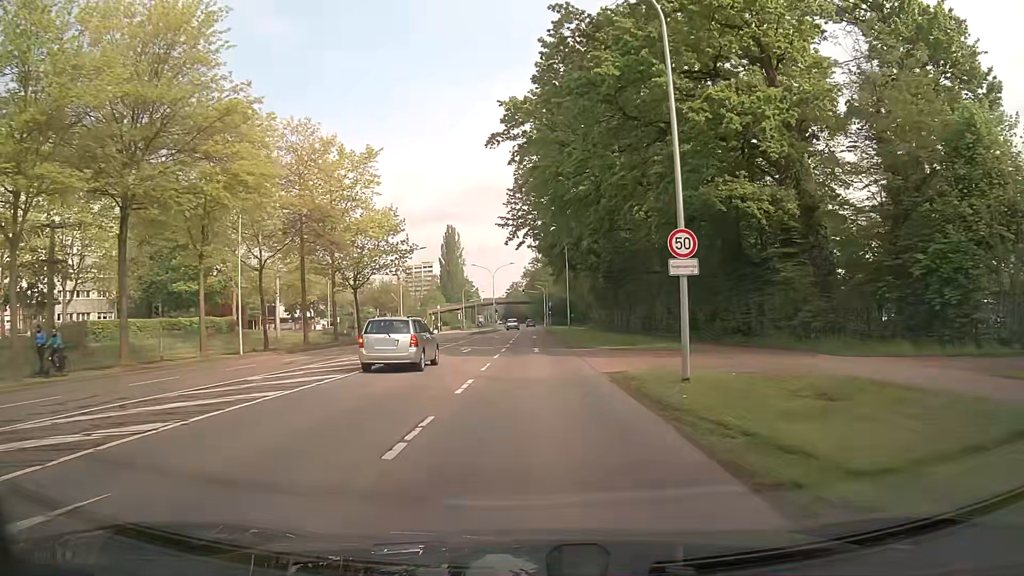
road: secondary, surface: asphalt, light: Day
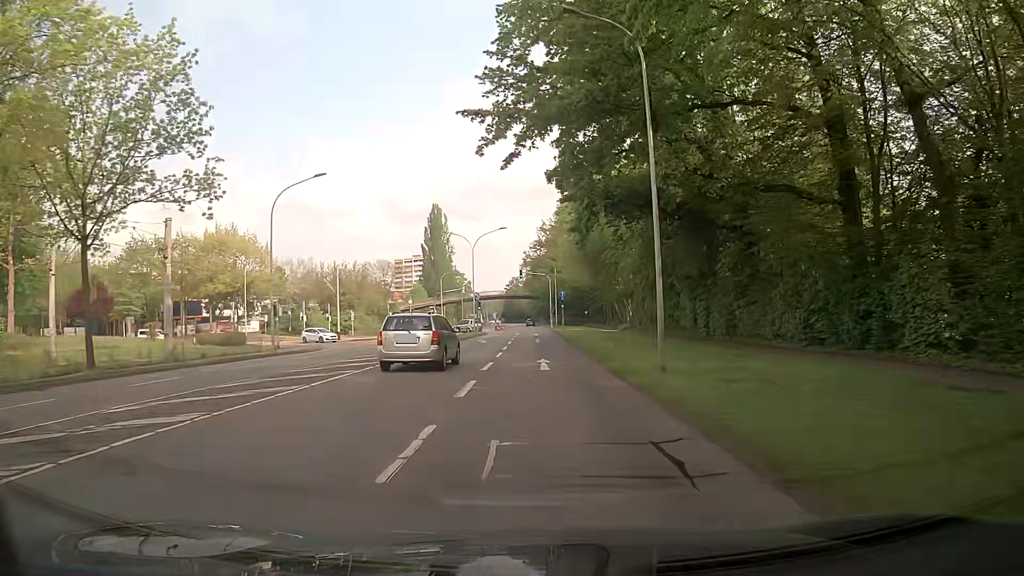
(-0.4, +37.2) m; -1°
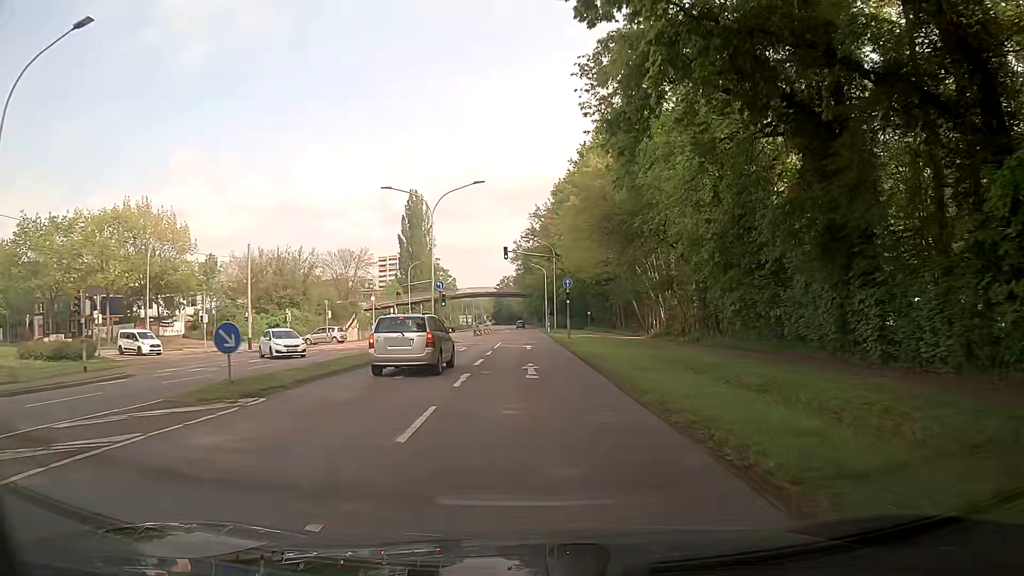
(+0.4, +22.1) m; +2°
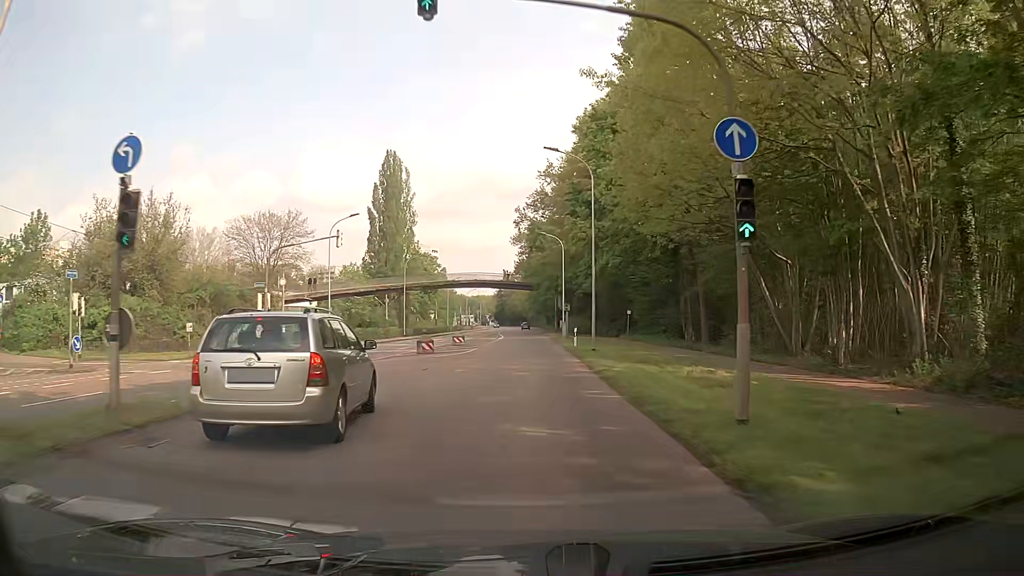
(-0.3, +36.6) m; -2°
